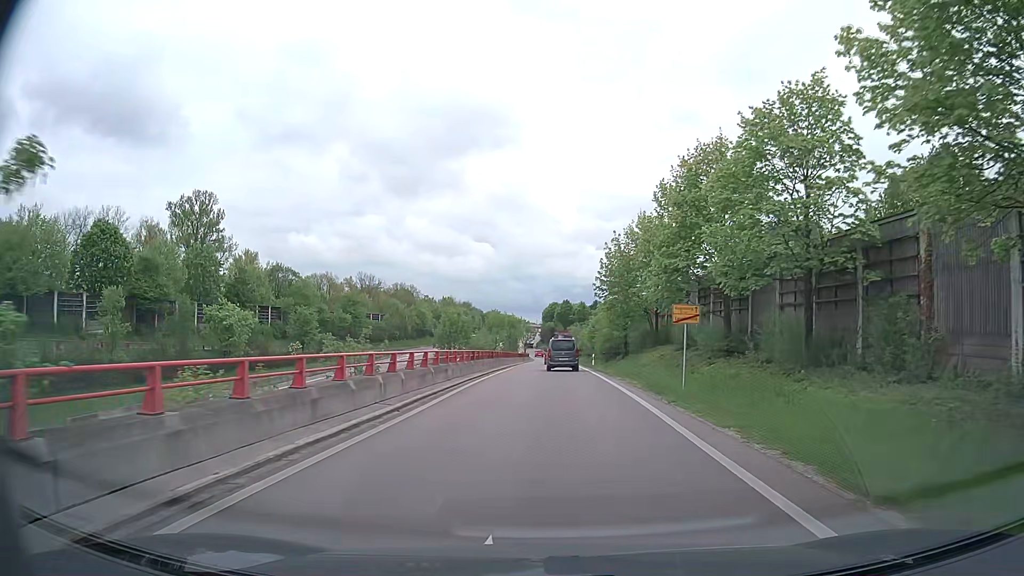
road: trunk_link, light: Day
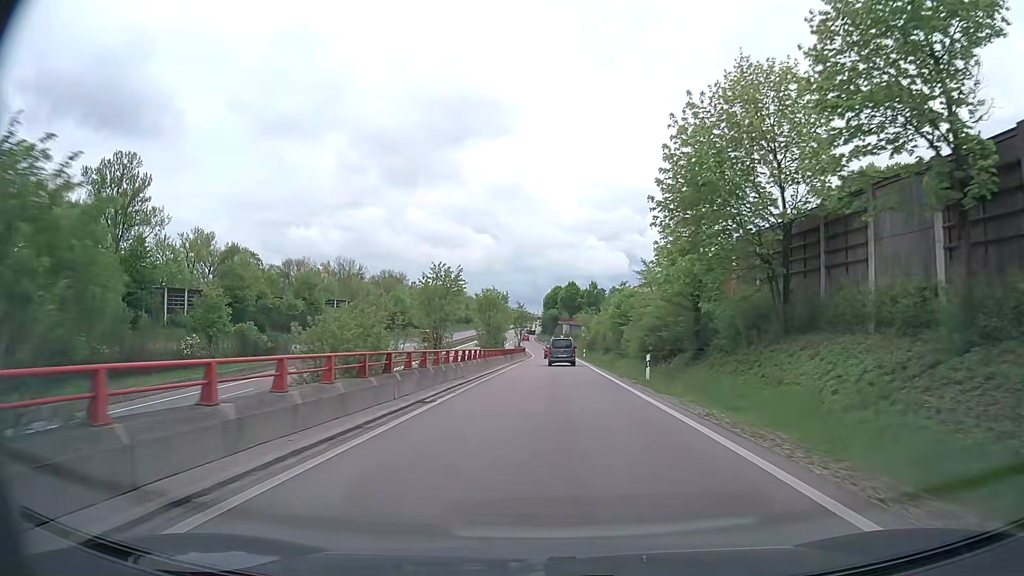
(+0.4, +29.5) m; 0°
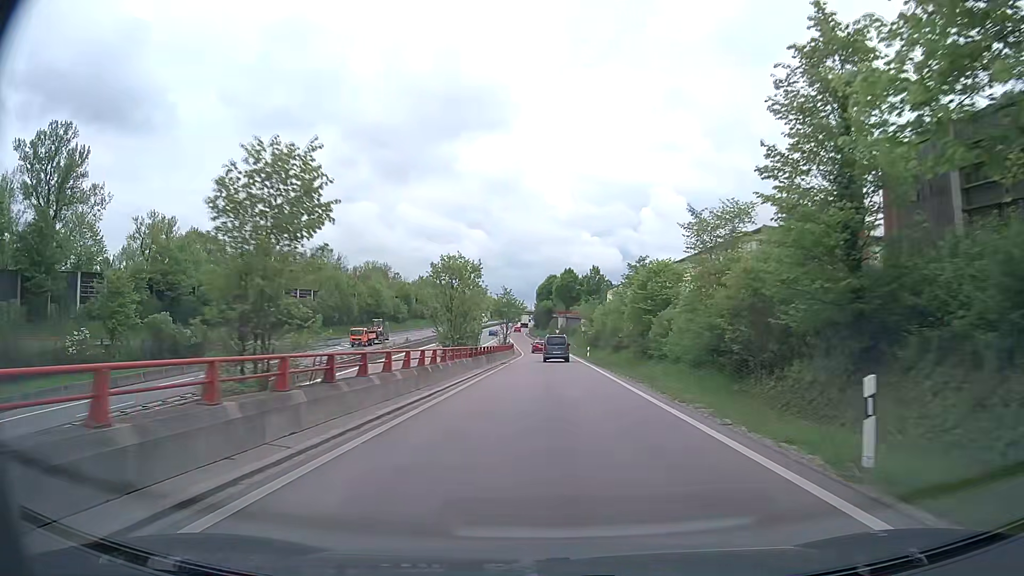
(0.0, +17.5) m; +1°
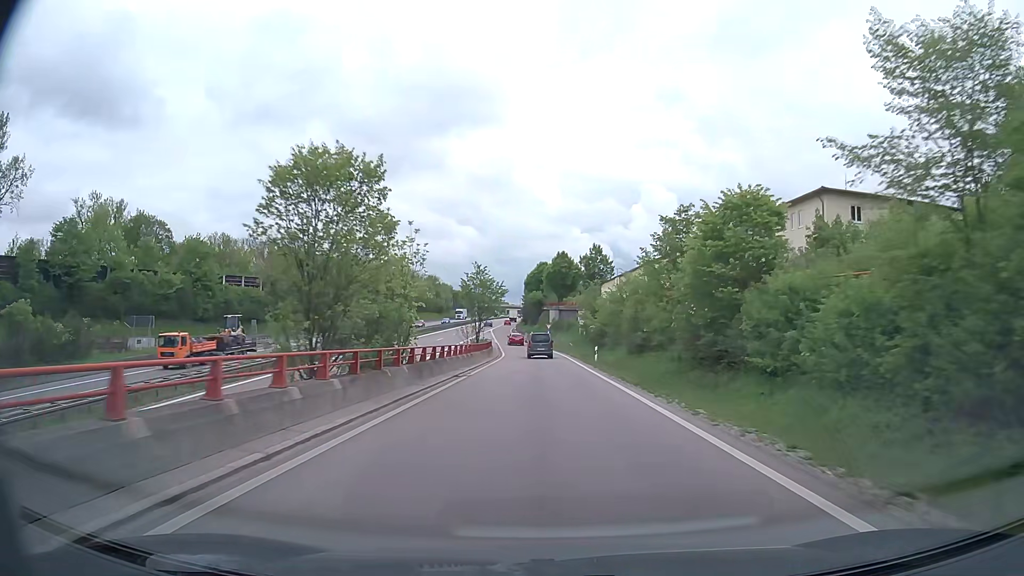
(+0.1, +18.9) m; +1°
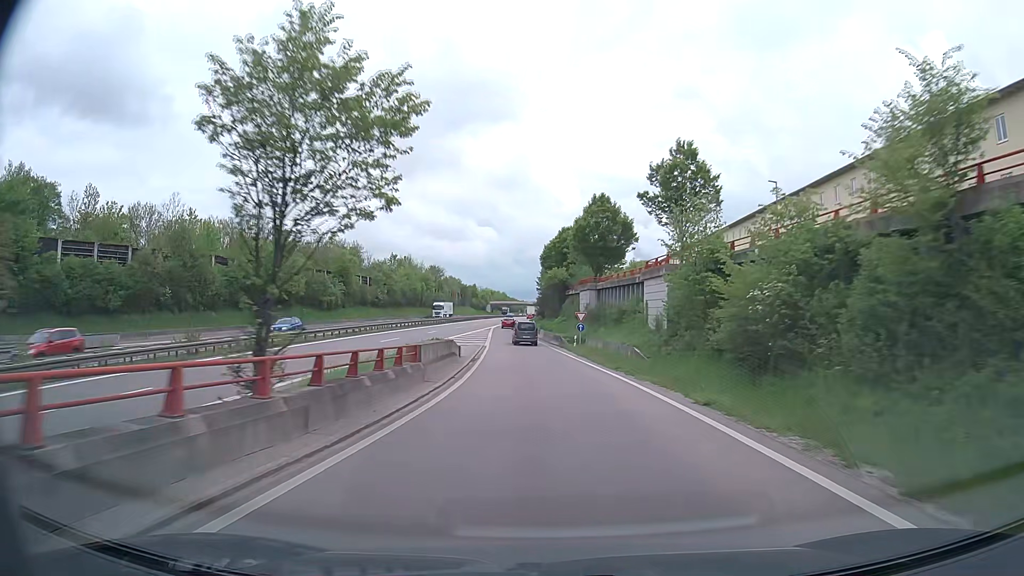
(-0.6, +40.6) m; -2°
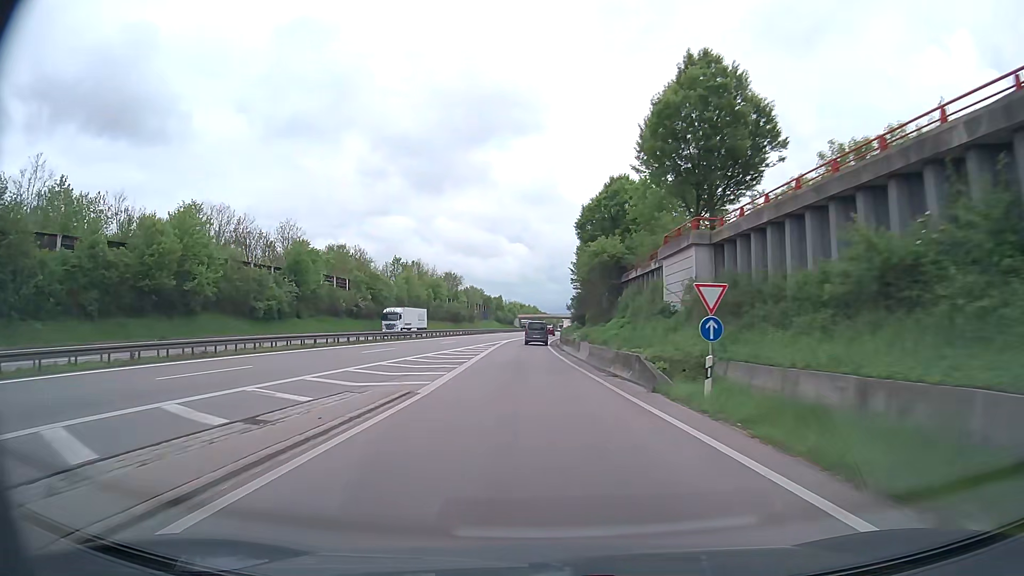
(-0.5, +33.7) m; -2°
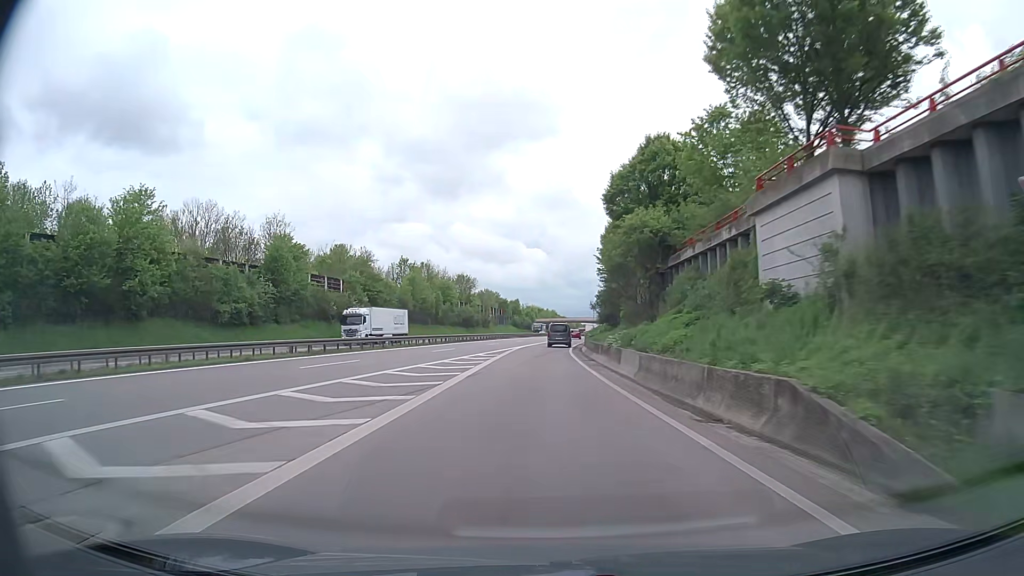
(-0.2, +11.8) m; -2°
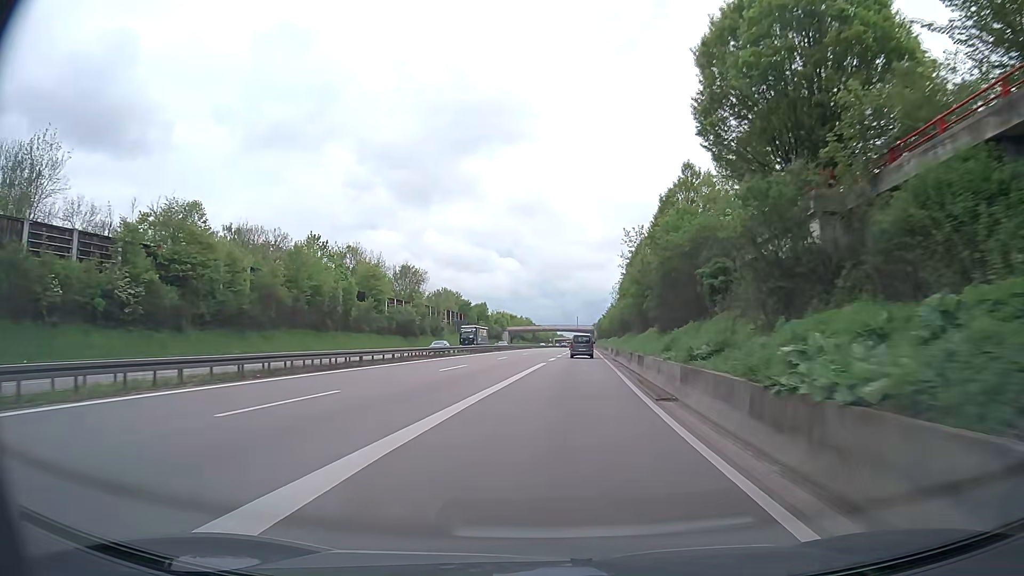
(-0.6, +48.4) m; +1°
(0, +10) (+1, +20) (+1, +30) (+2, +40) (+3, +50) (+3, +60) (+4, +70) (+4, +80) (+5, +90) (+6, +100) m
